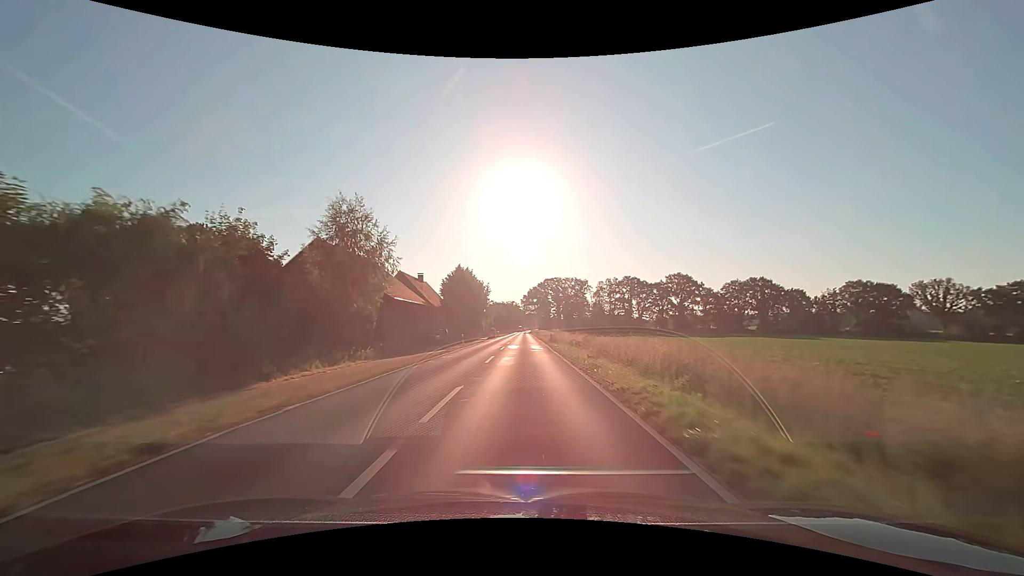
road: secondary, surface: asphalt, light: Day
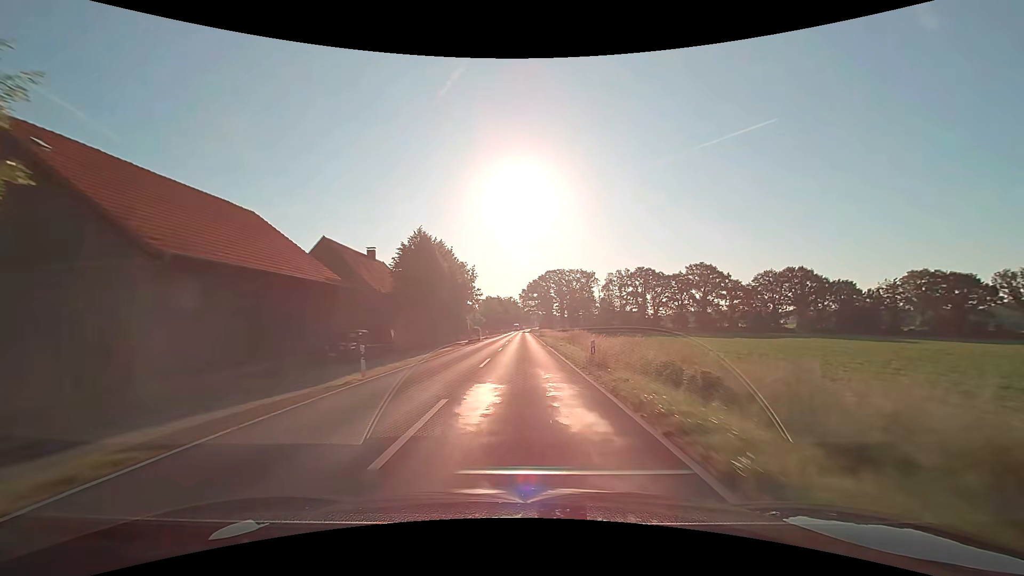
(0.0, +26.3) m; 0°
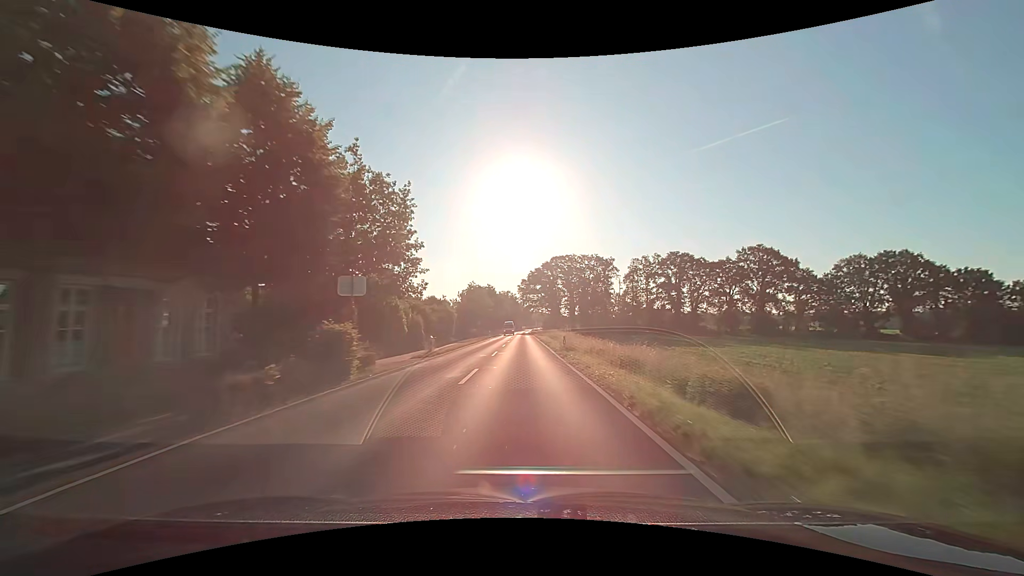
(0.0, +41.4) m; 0°
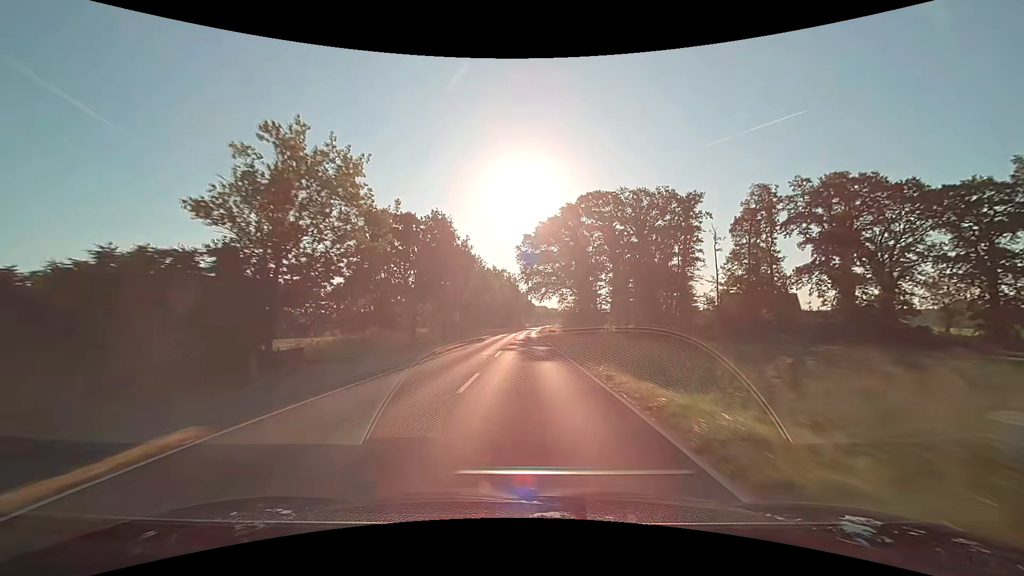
(-0.1, +73.9) m; 0°
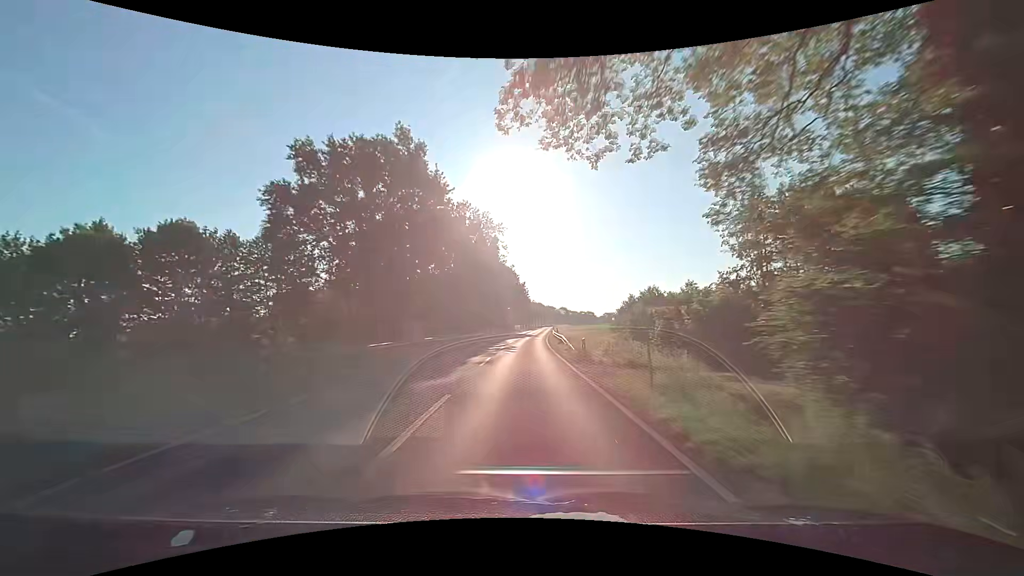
(+0.7, +77.0) m; +1°
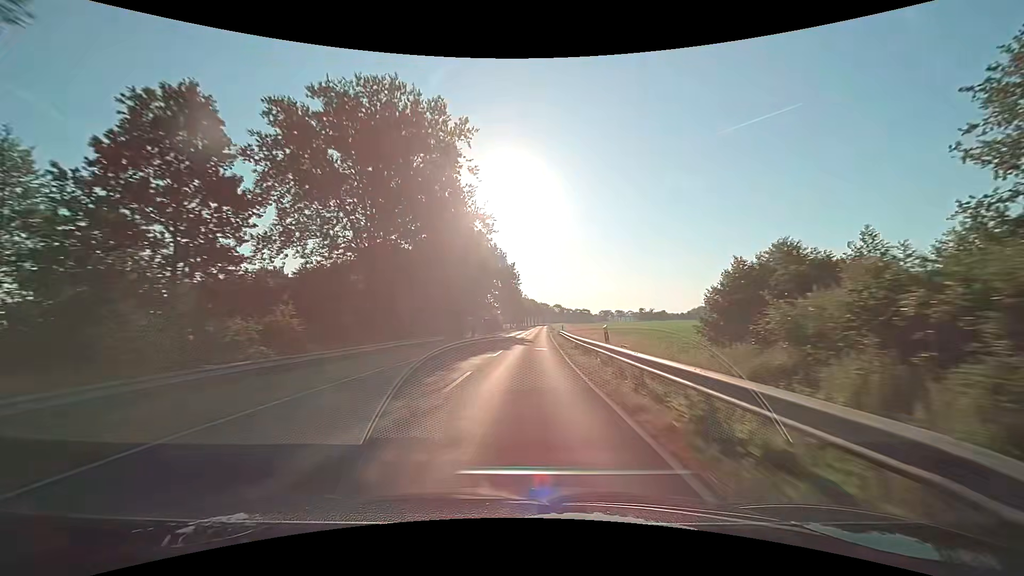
(+0.5, +31.2) m; +1°
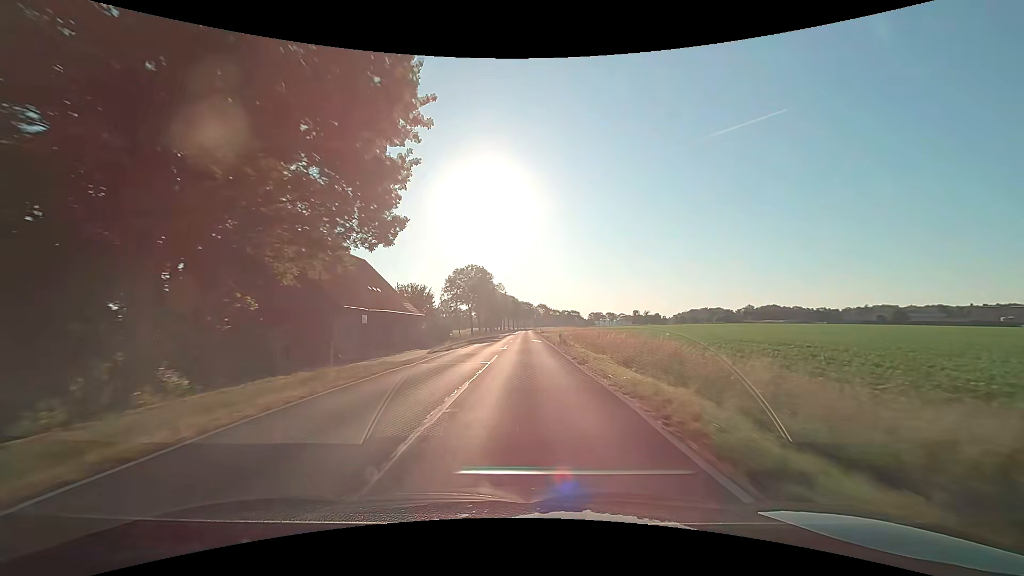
(+1.5, +62.6) m; +2°
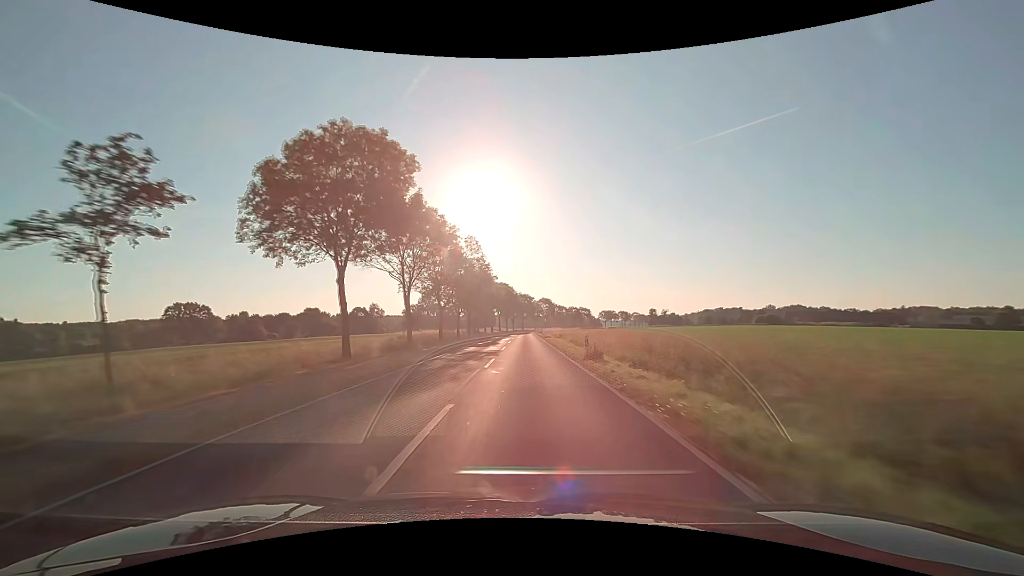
(+0.1, +62.9) m; 0°
(0, +10) (0, +20) (0, +30) (0, +40) (0, +50) (0, +60) (0, +70) (0, +80) (0, +90) (0, +100) m
